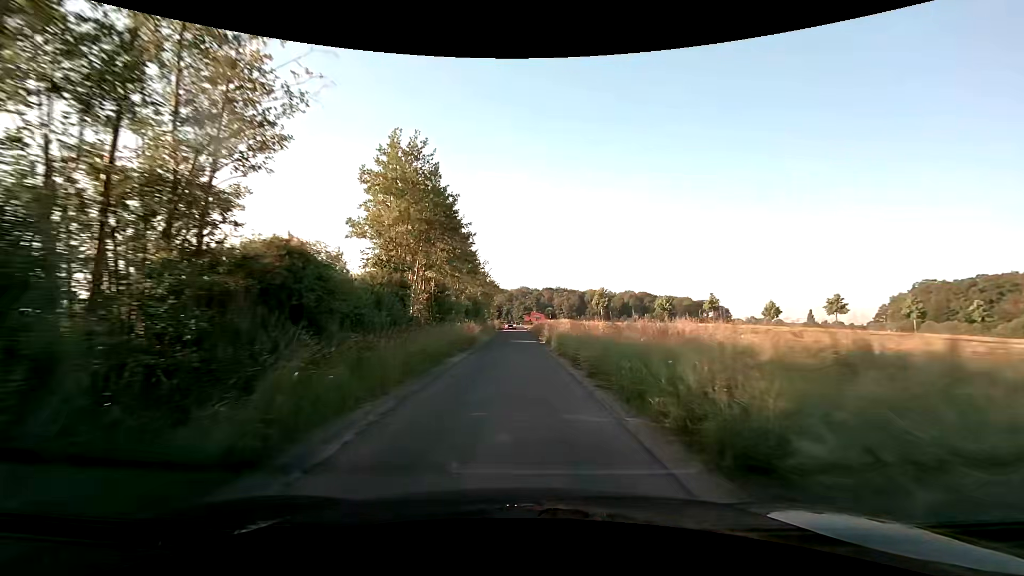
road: unclassified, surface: asphalt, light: Day
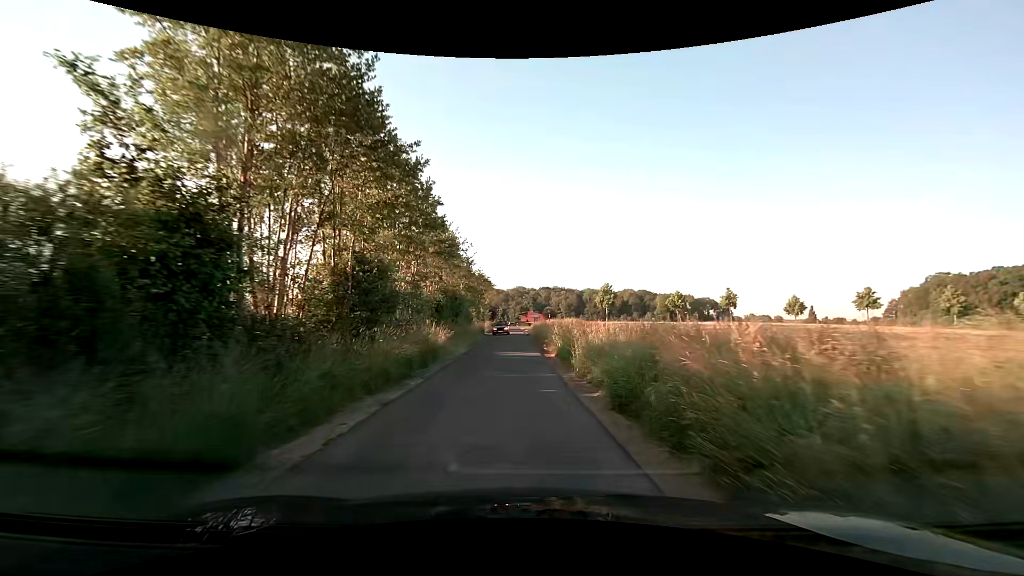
(+0.1, +13.0) m; +1°
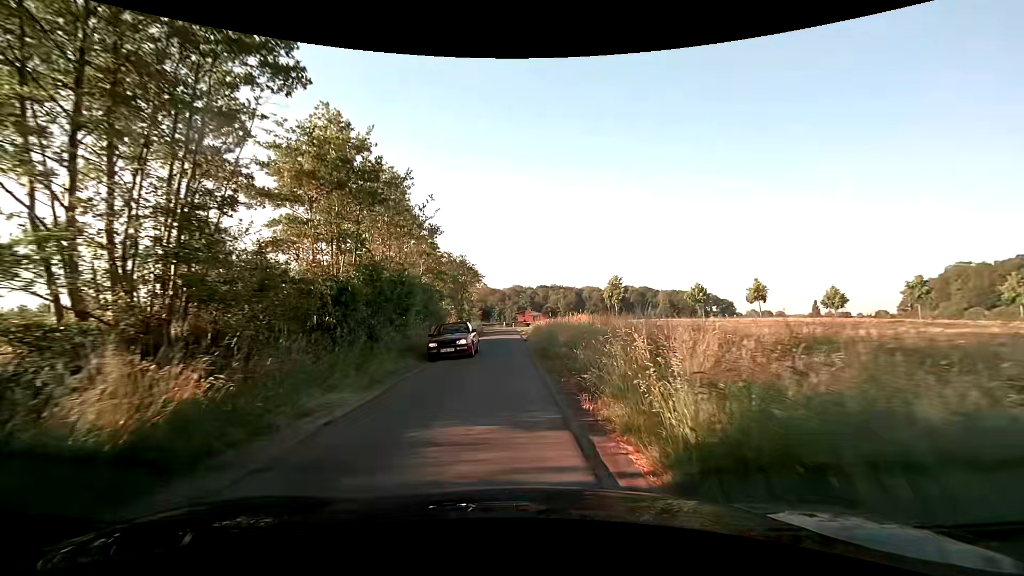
(0.0, +15.8) m; 0°
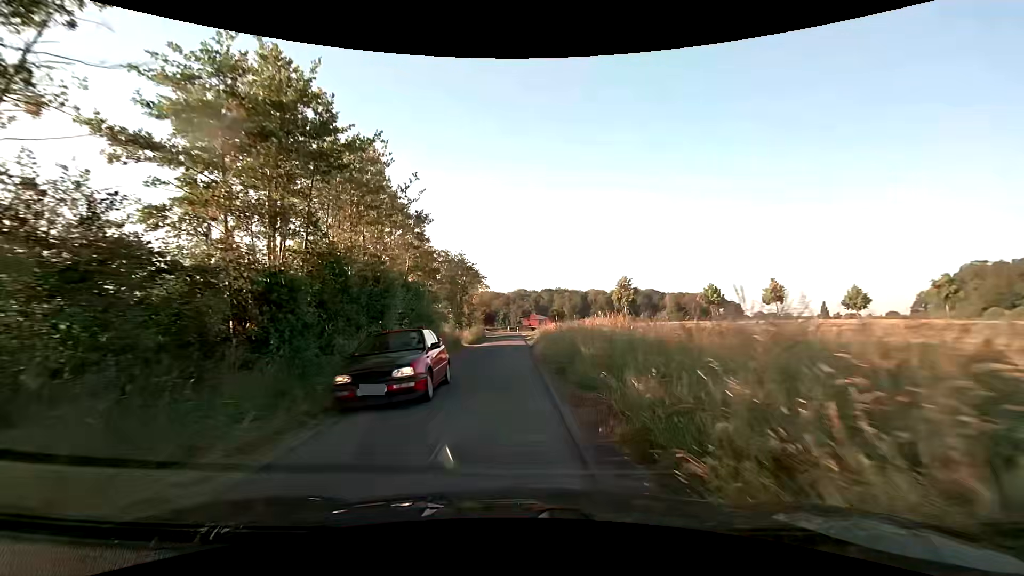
(0.0, +4.5) m; -1°
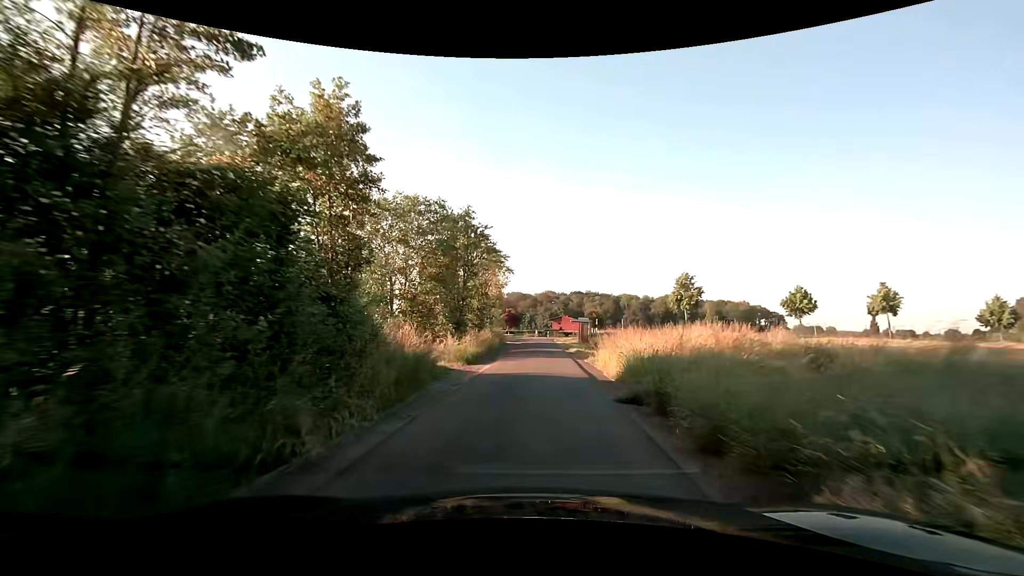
(-1.0, +19.7) m; -3°
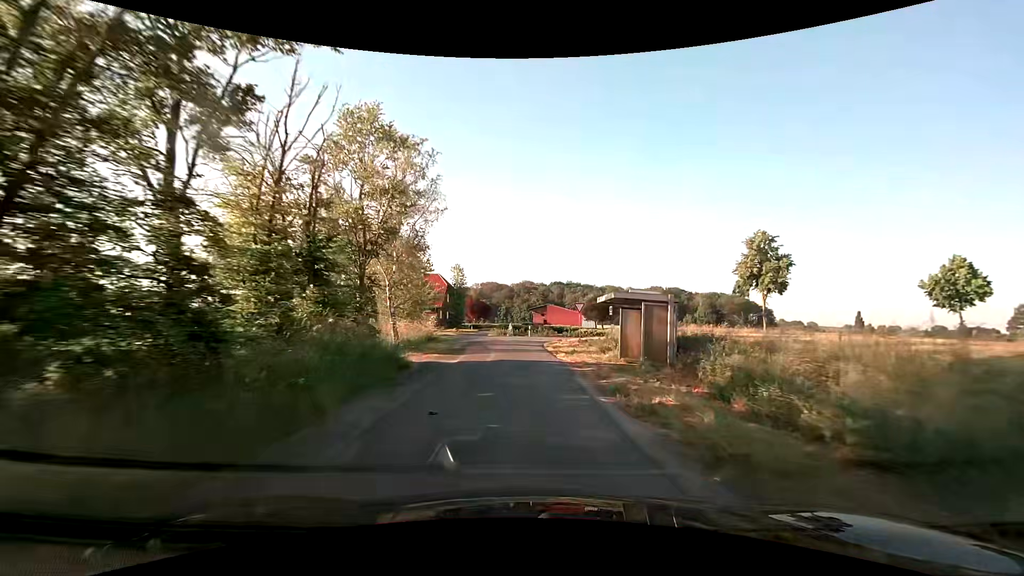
(+1.3, +33.3) m; +3°
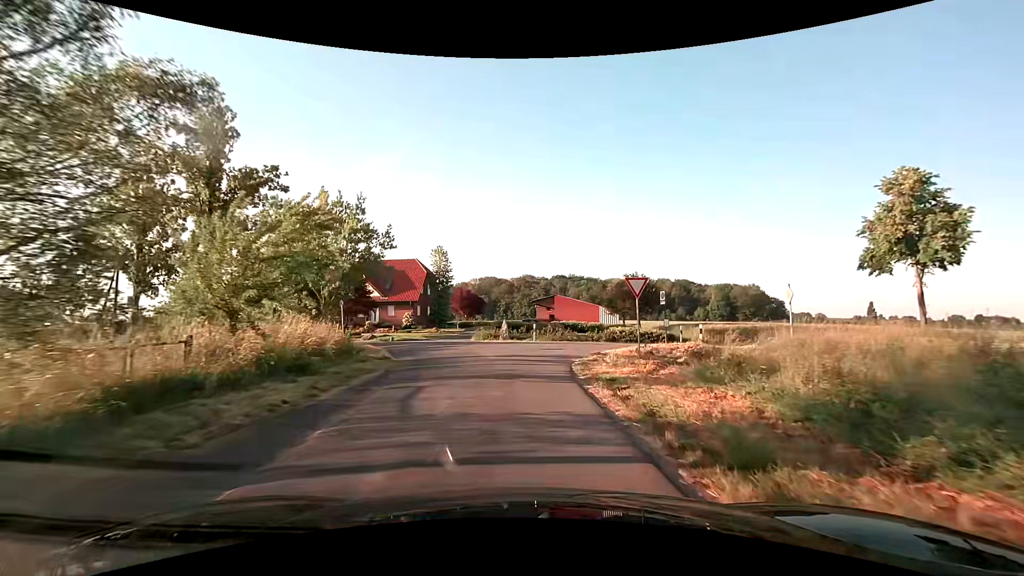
(0.0, +17.6) m; 0°
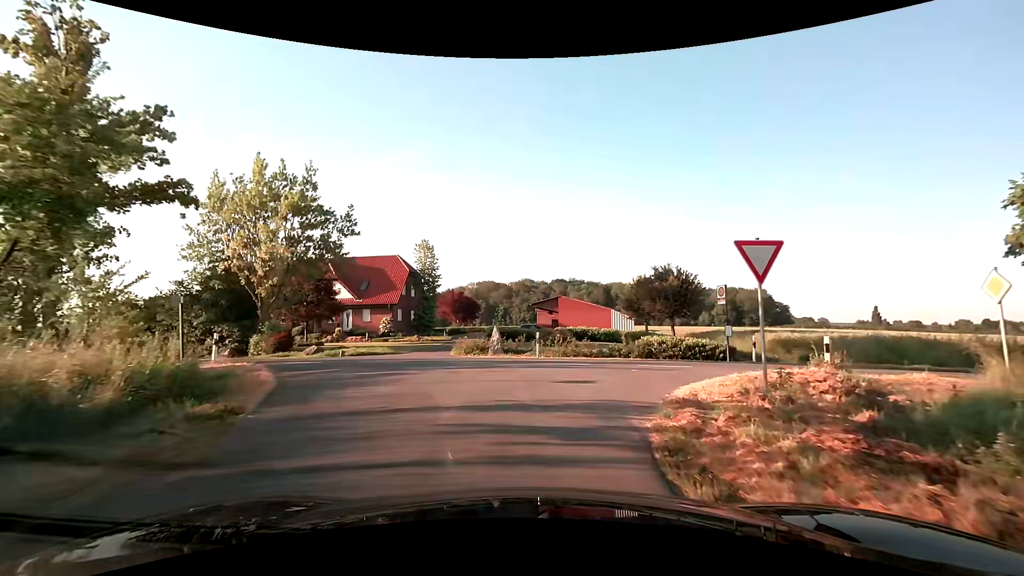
(0.0, +9.0) m; +1°
(0, +10) (-4, +19) (-12, +24) (-22, +28) (-31, +31) (-40, +35) (-50, +38) (-59, +42) (-69, +45) (-78, +48) m
